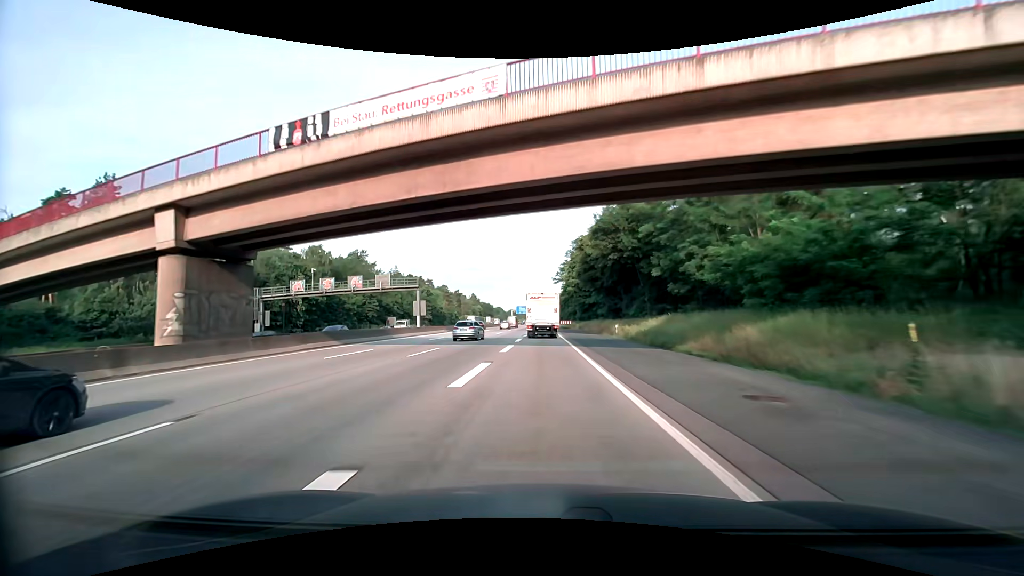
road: motorway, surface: asphalt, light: Day
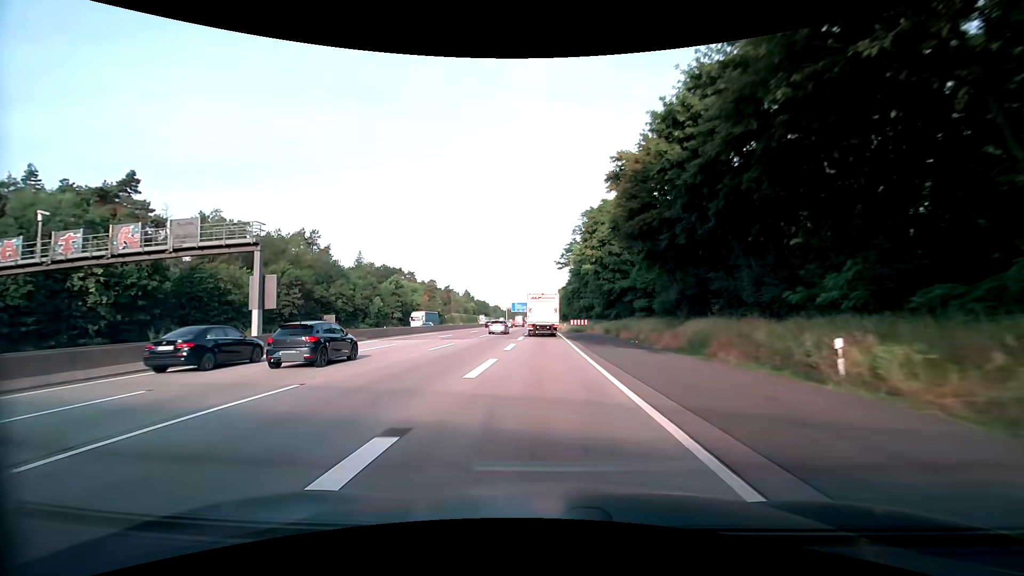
(+0.1, +34.5) m; 0°
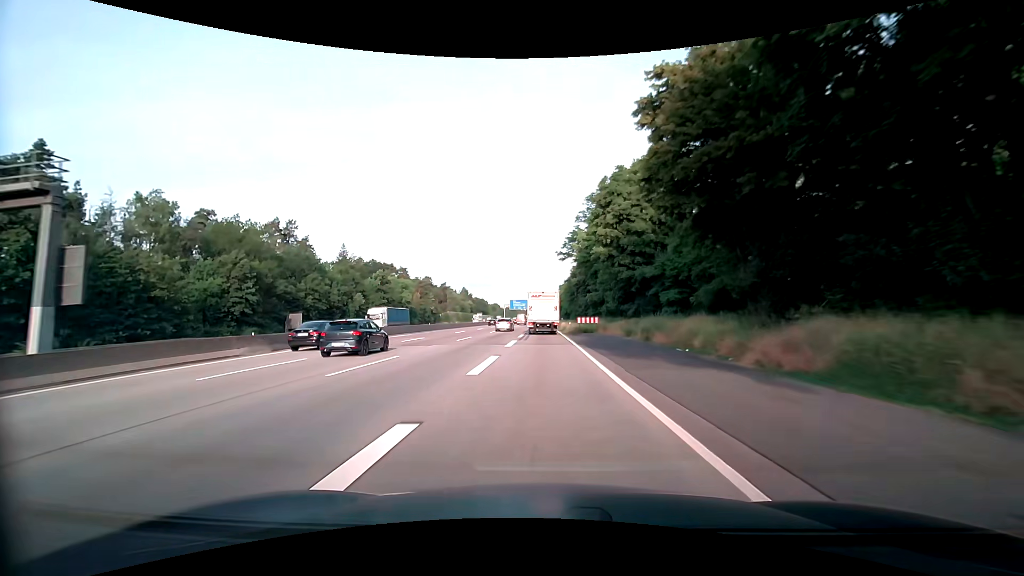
(0.0, +11.6) m; 0°
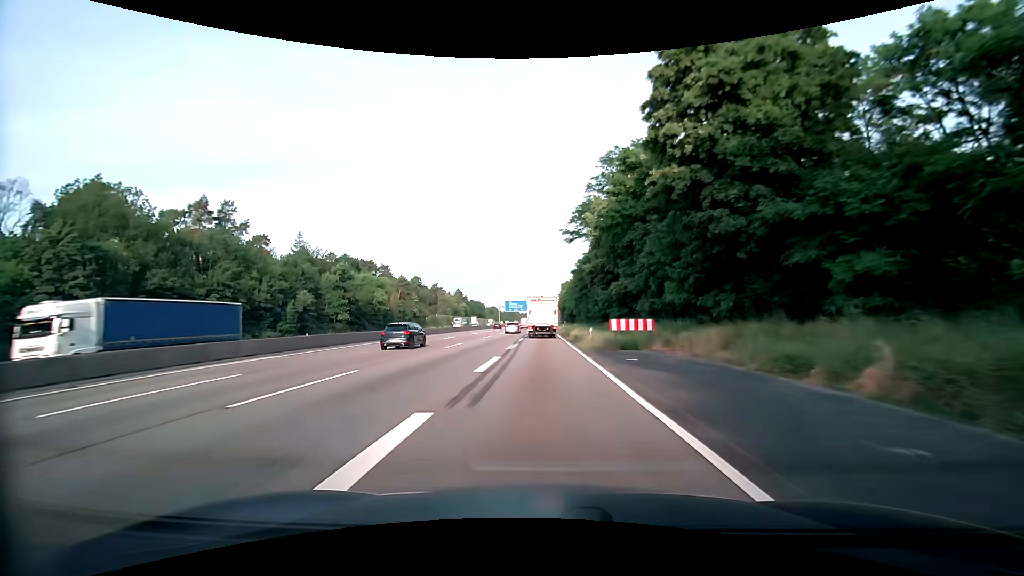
(0.0, +23.3) m; 0°
(0, +10) (0, +20) (0, +30) (0, +40) (0, +50) (0, +60) (0, +70) (0, +80) (0, +90) (0, +100) m
